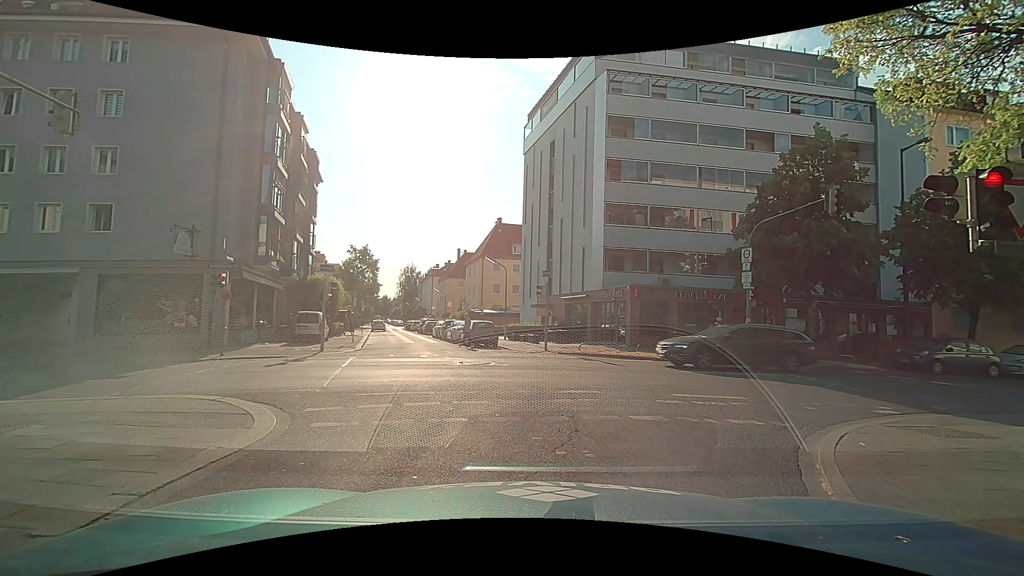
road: residential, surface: asphalt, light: Day
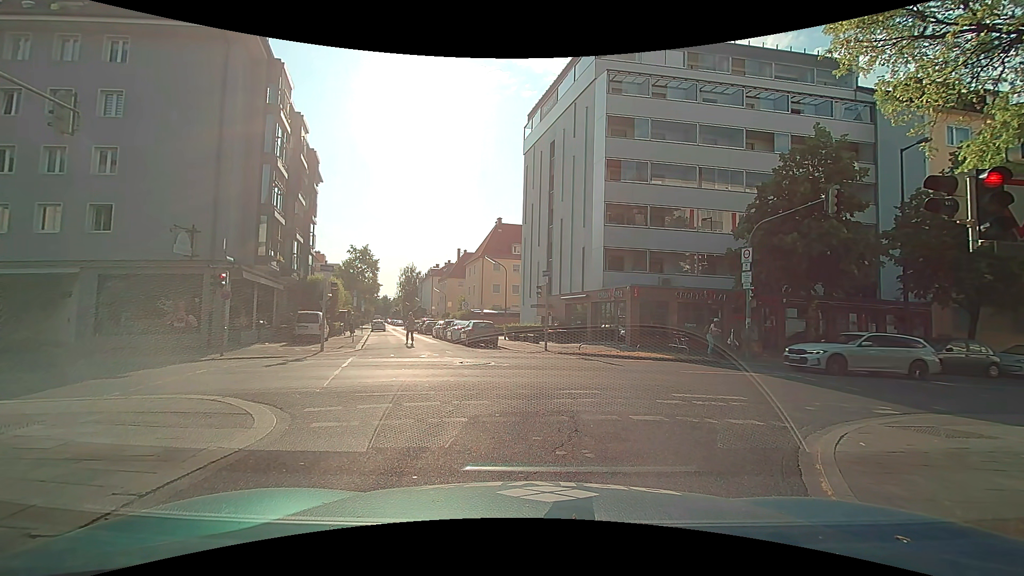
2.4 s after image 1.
(0.0, 0.0) m; 0°
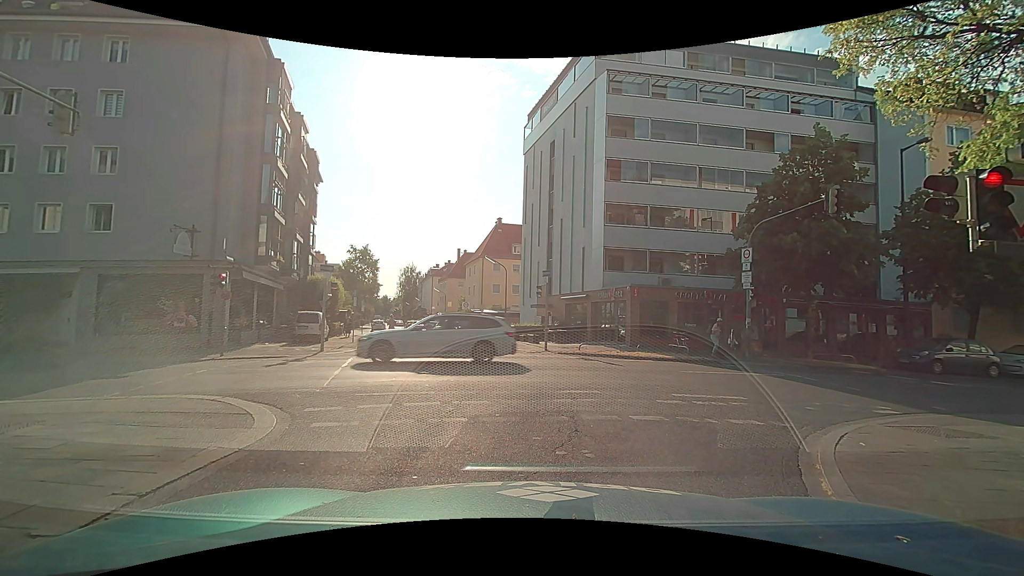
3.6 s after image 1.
(0.0, 0.0) m; 0°
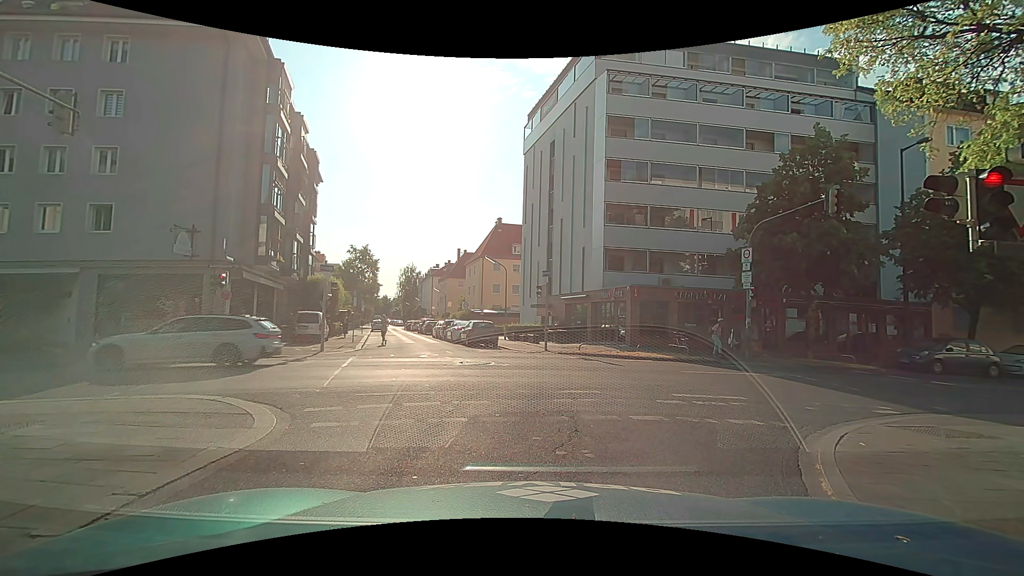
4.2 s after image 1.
(0.0, 0.0) m; 0°
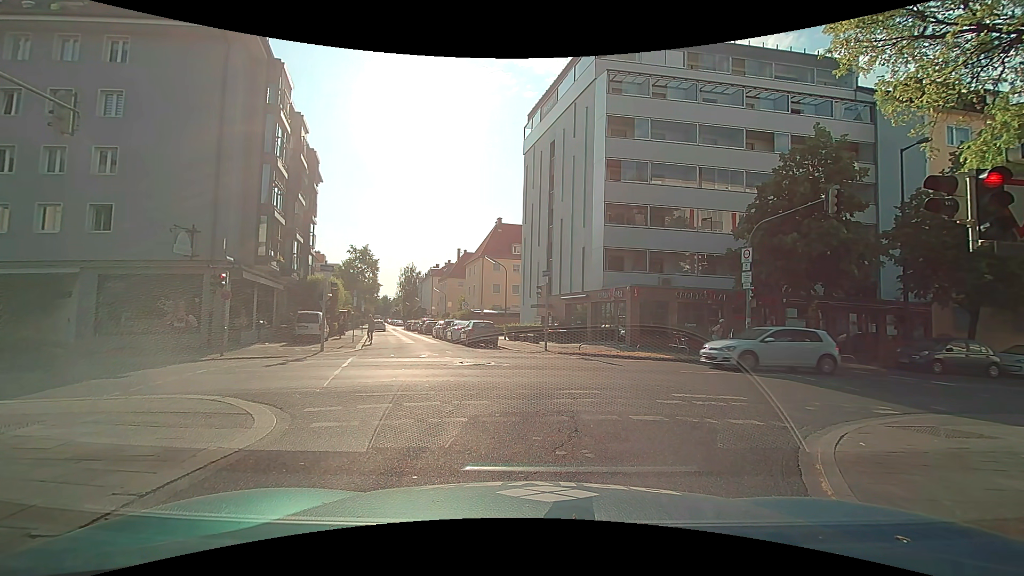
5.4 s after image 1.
(0.0, 0.0) m; 0°
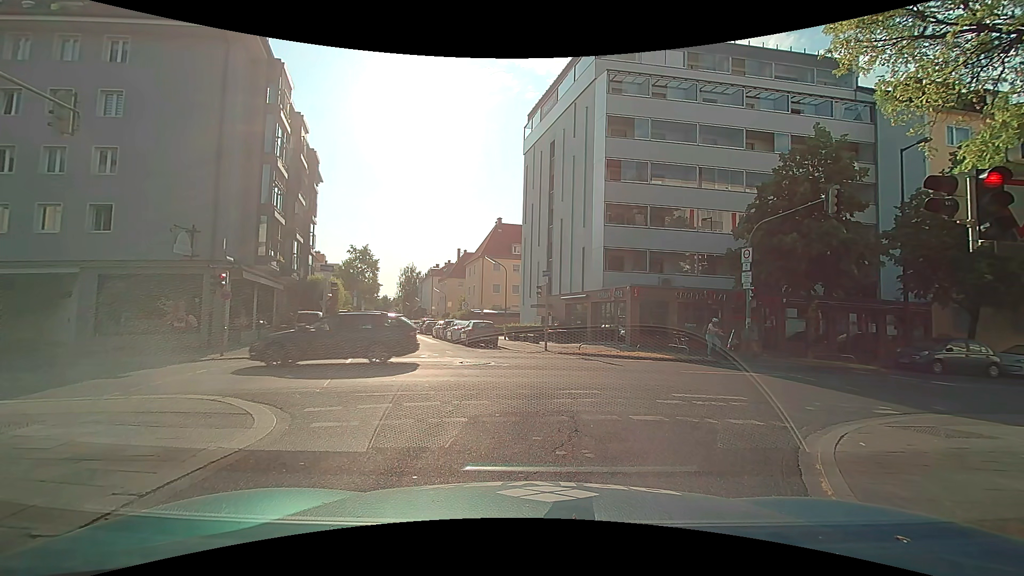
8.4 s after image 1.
(0.0, 0.0) m; 0°
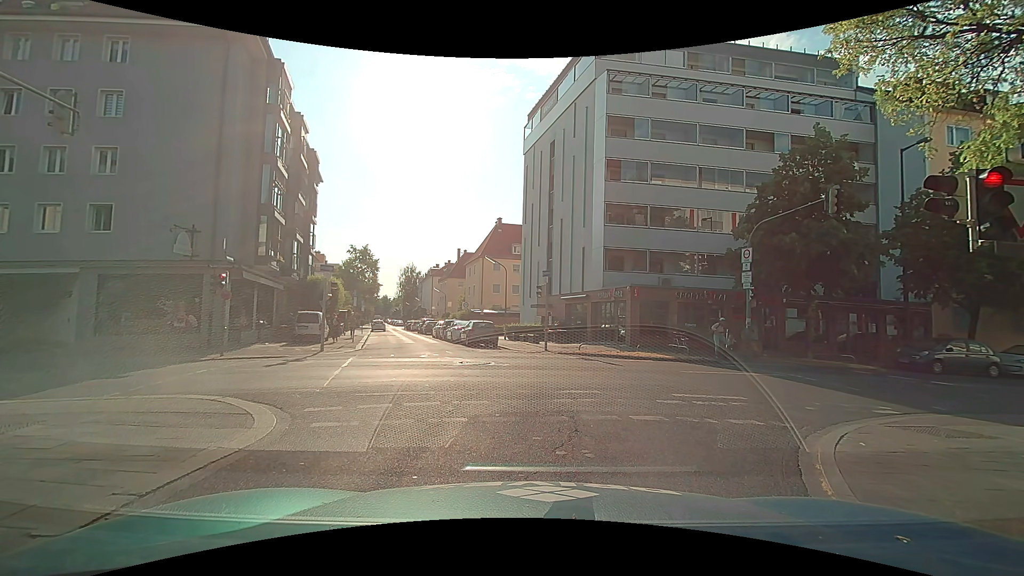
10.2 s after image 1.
(0.0, 0.0) m; 0°
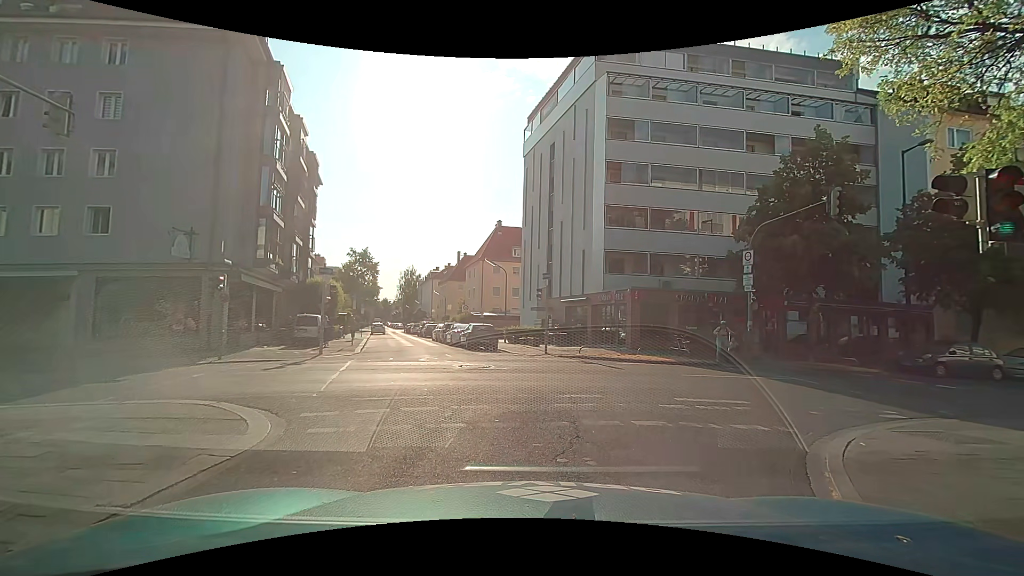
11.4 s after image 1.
(0.0, +0.1) m; 0°
